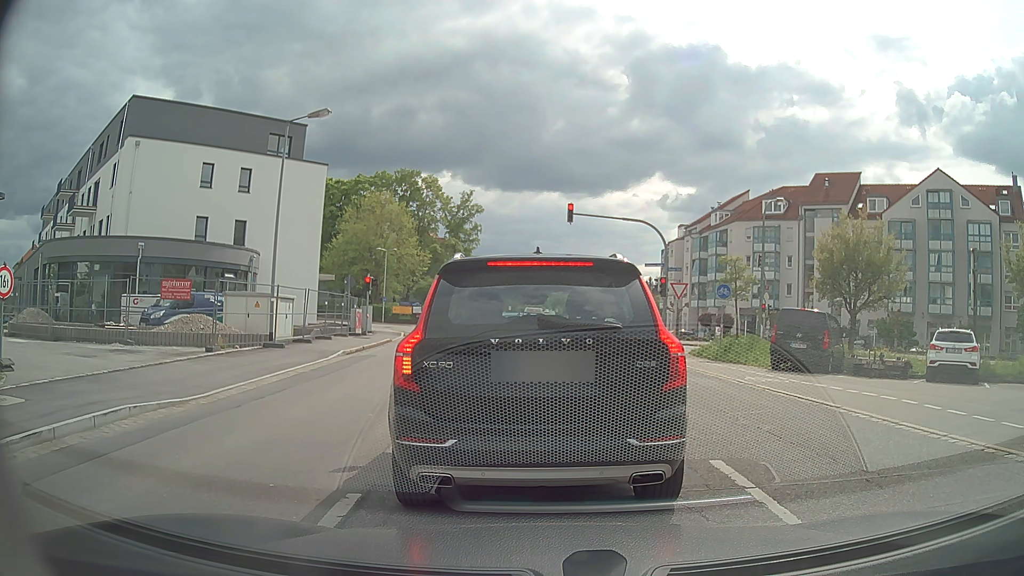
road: secondary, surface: asphalt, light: Day
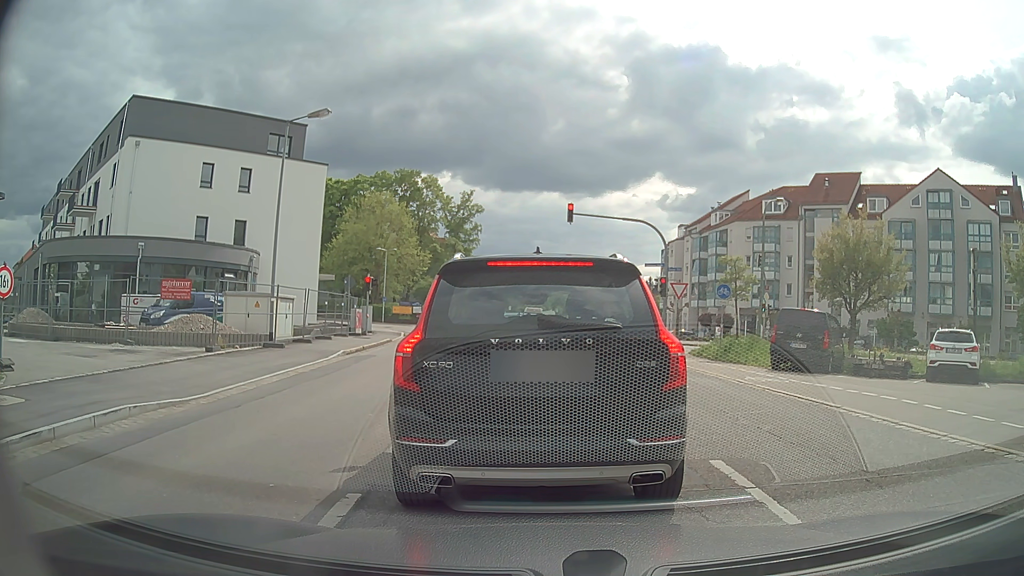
(0.0, 0.0) m; 0°
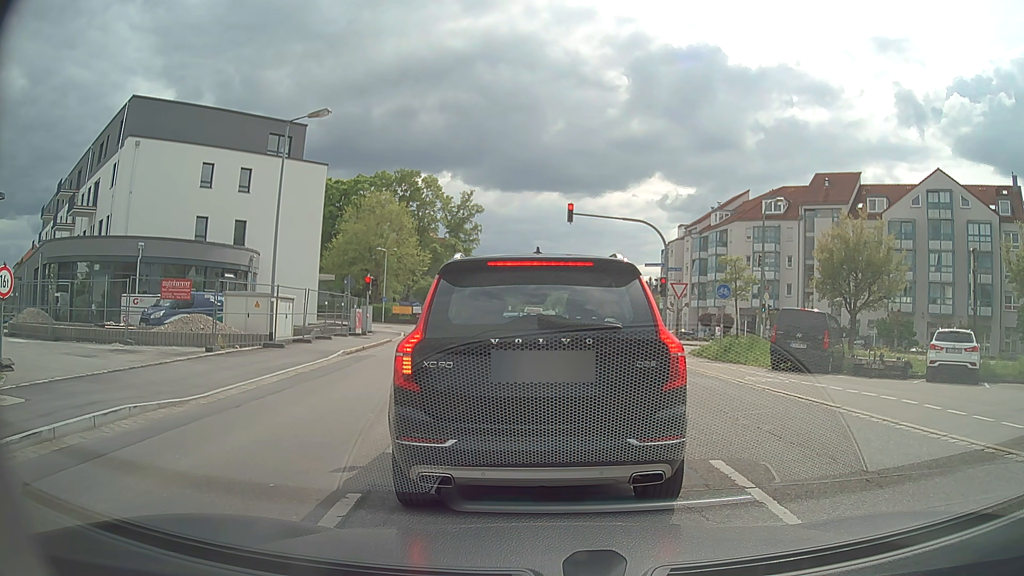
(0.0, 0.0) m; 0°
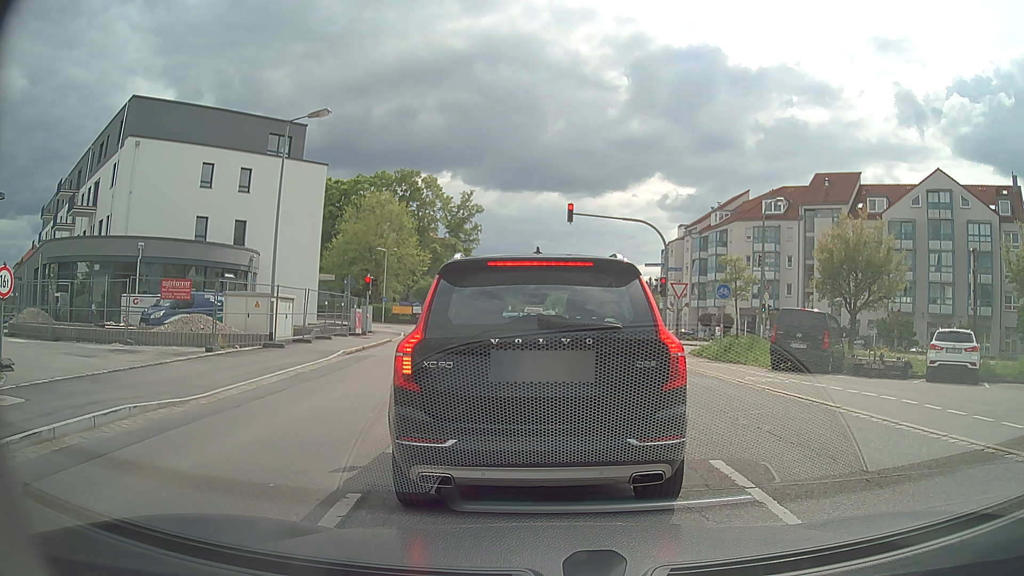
(0.0, 0.0) m; 0°
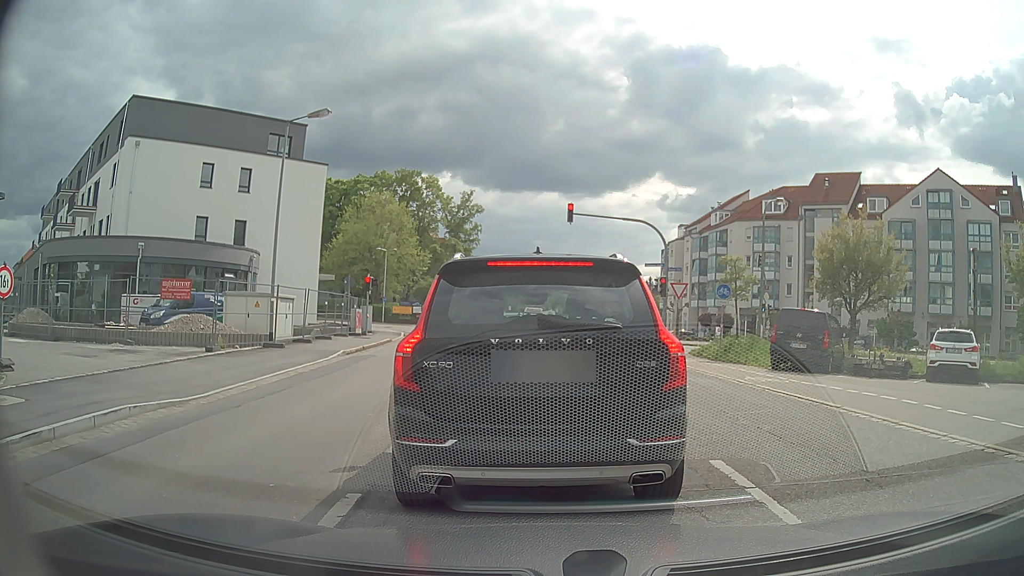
(0.0, 0.0) m; 0°
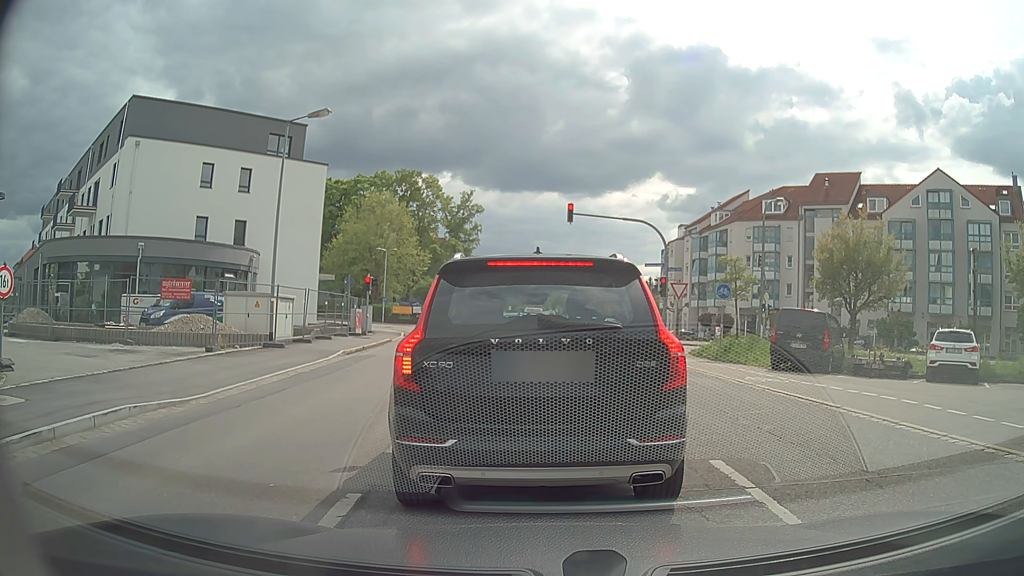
(0.0, 0.0) m; 0°
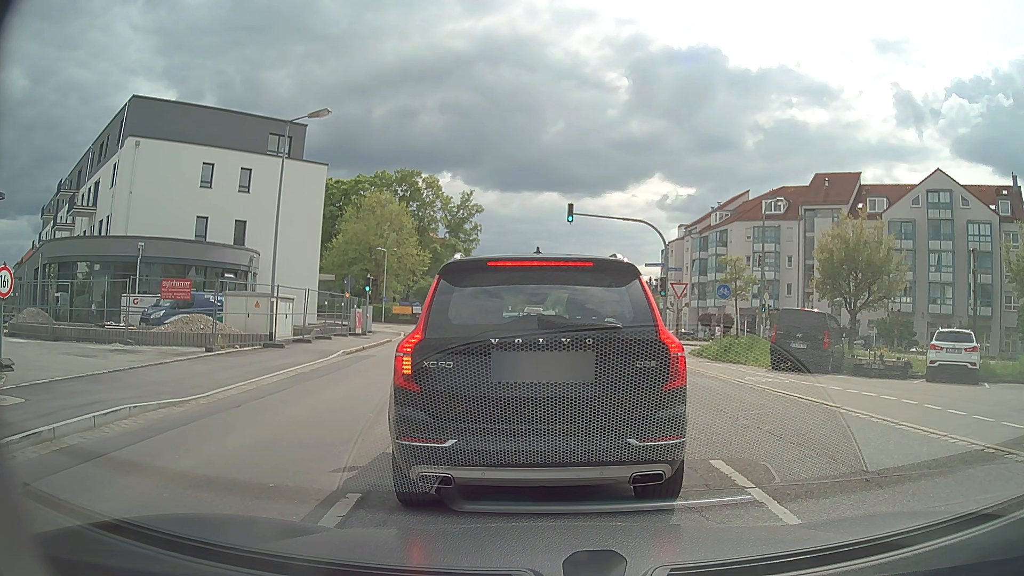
(0.0, 0.0) m; 0°
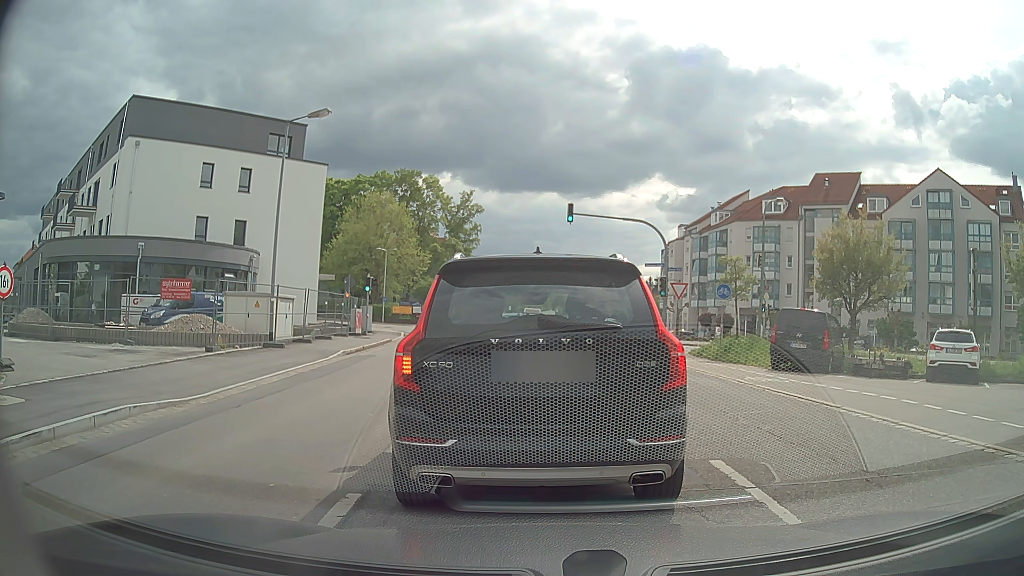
(0.0, 0.0) m; 0°
